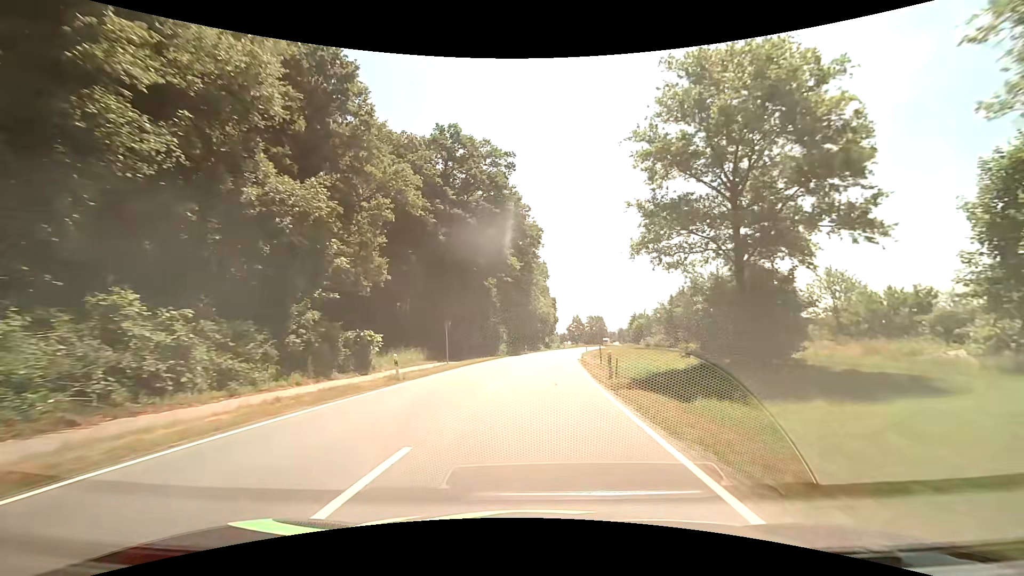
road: primary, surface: asphalt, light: Day
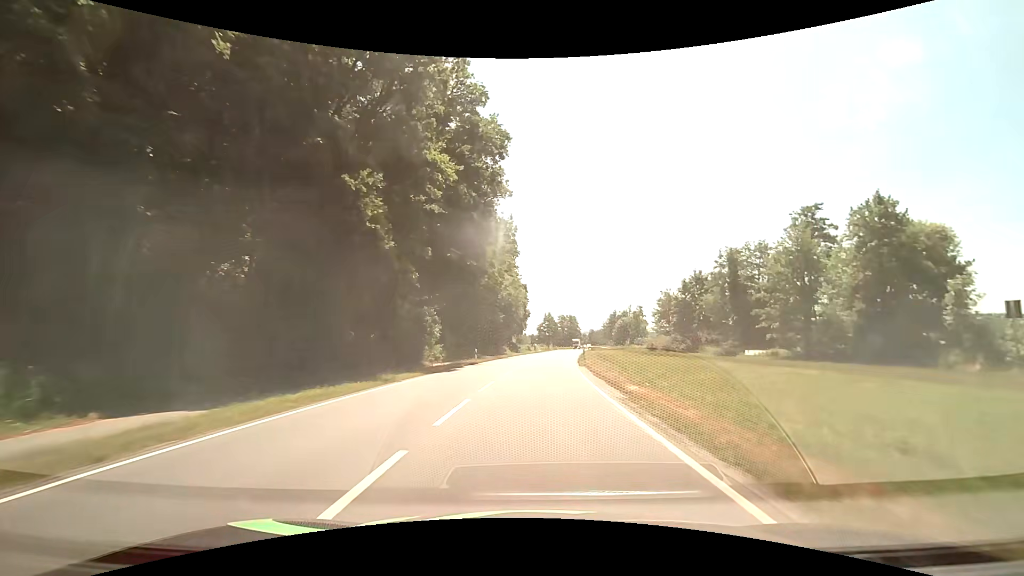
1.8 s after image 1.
(+1.0, +30.7) m; +4°
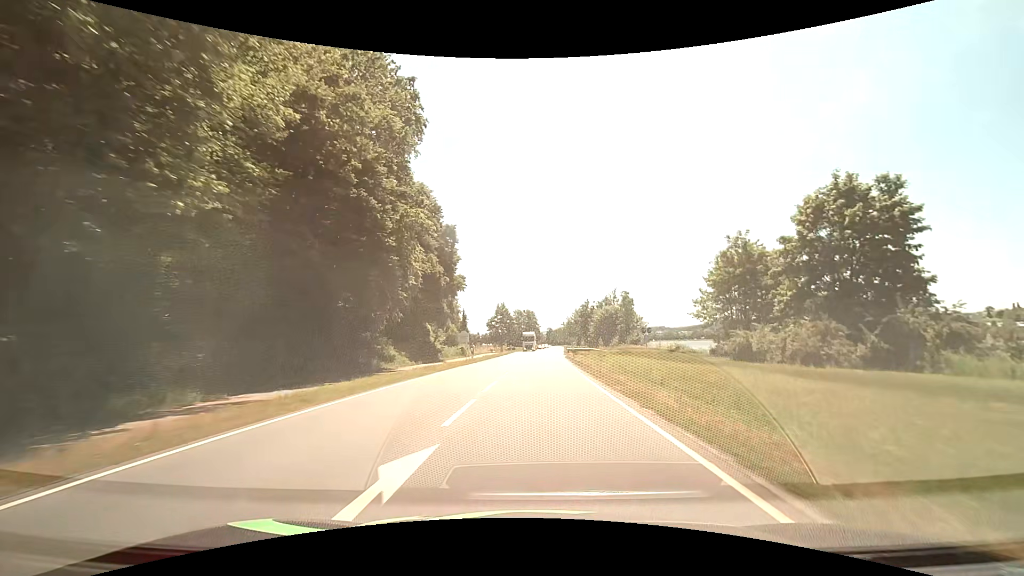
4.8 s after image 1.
(+1.7, +47.6) m; +5°
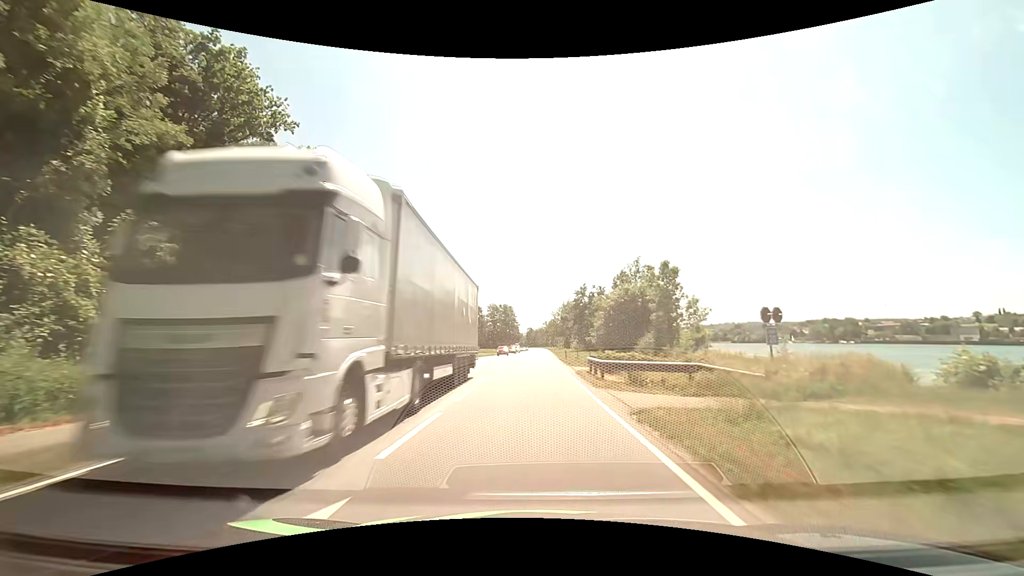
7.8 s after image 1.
(+1.0, +44.0) m; +2°
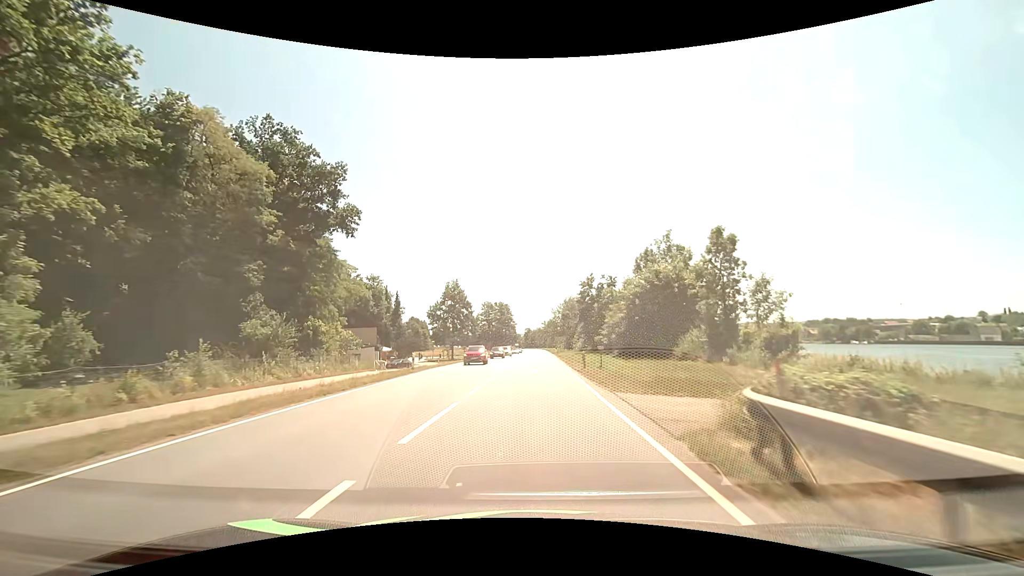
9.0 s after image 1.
(0.0, +17.0) m; 0°
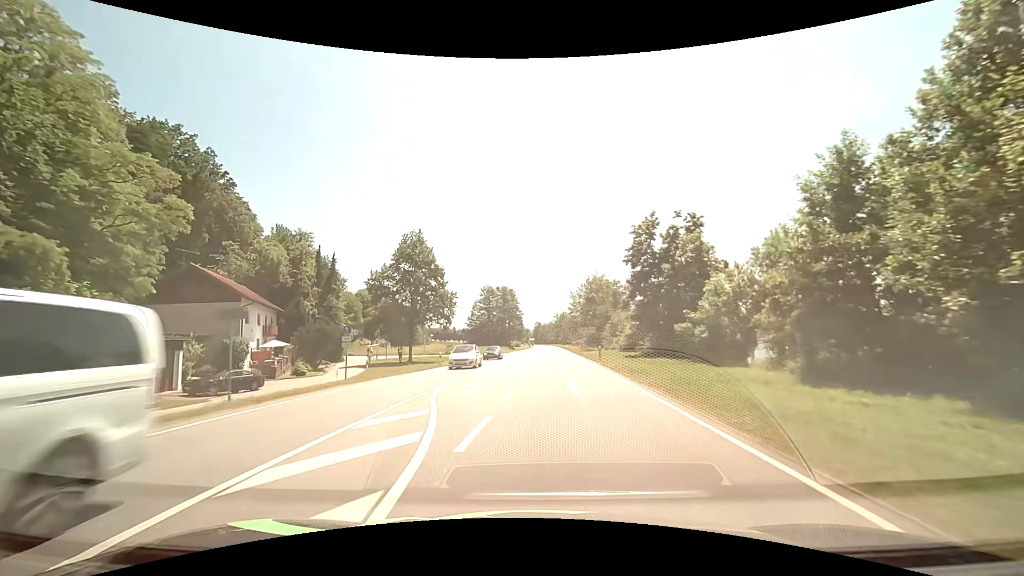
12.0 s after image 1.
(0.0, +41.7) m; -1°
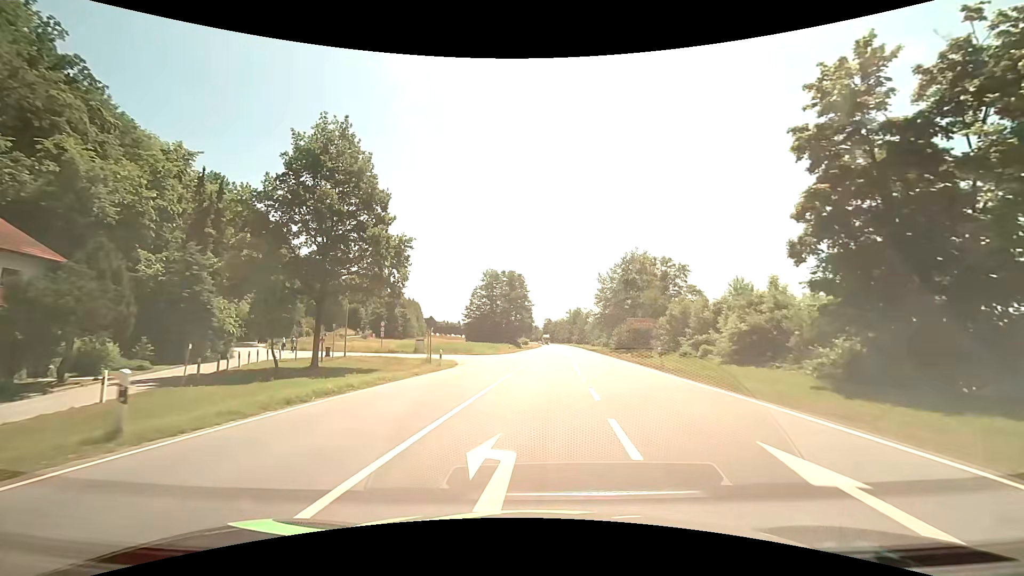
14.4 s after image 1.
(-0.7, +30.2) m; -1°
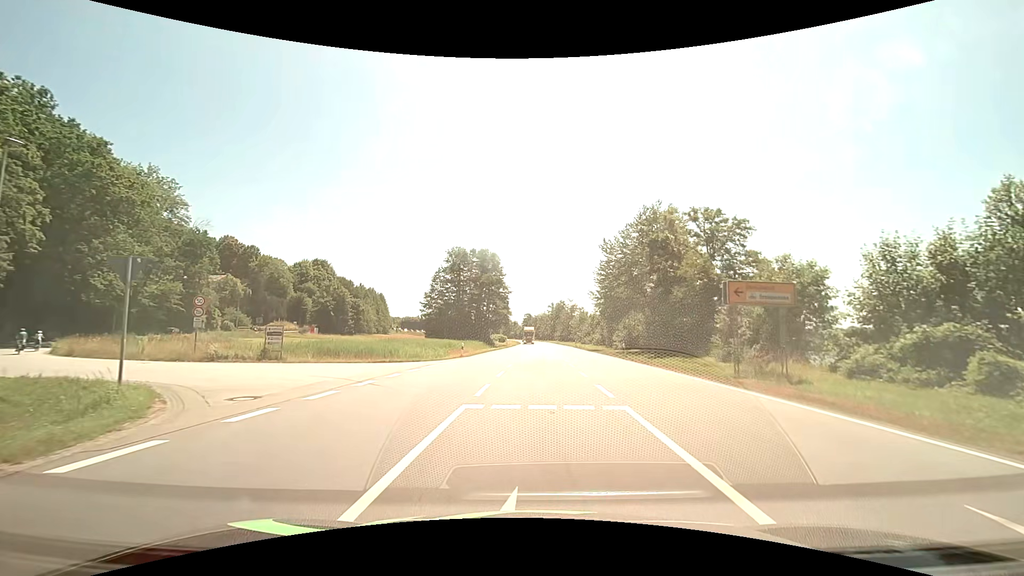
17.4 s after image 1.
(+0.8, +27.4) m; +2°
(0, +10) (-2, +19) (-11, +24) (-21, +26) (-30, +30) (-38, +36) (-44, +44) (-49, +53) (-53, +62) (-56, +72) m
